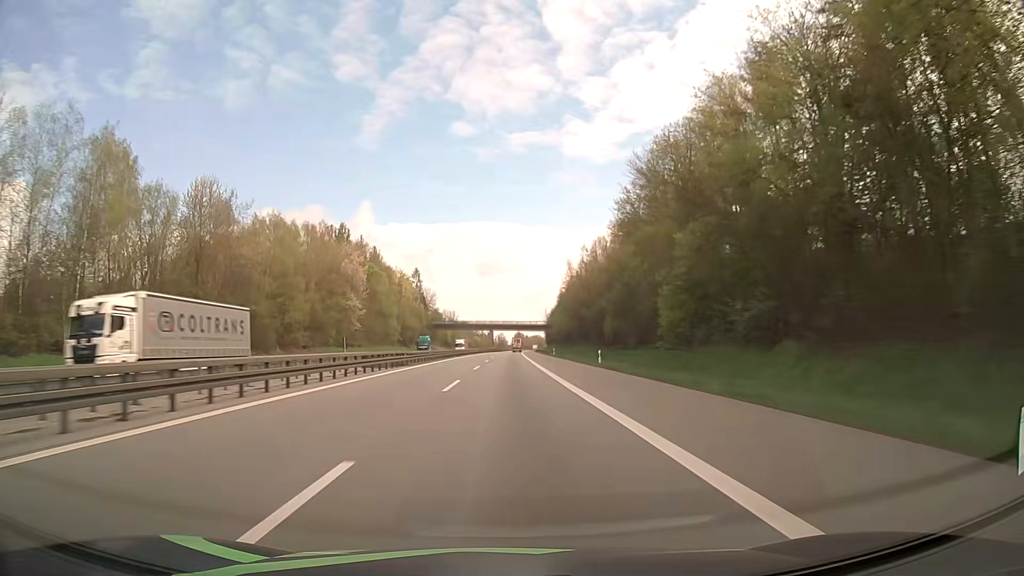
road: motorway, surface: asphalt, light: Day
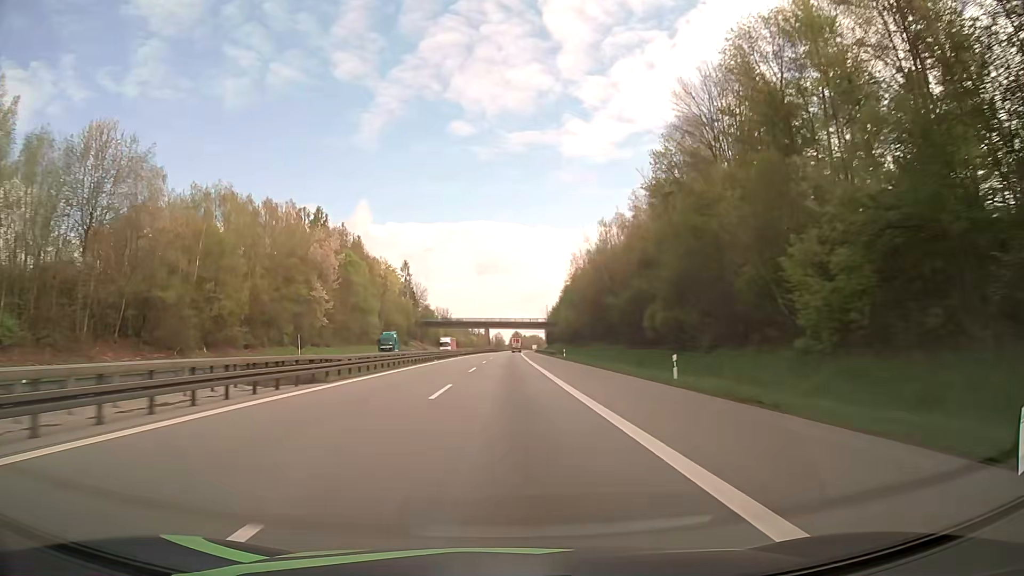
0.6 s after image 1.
(0.0, +20.8) m; 0°
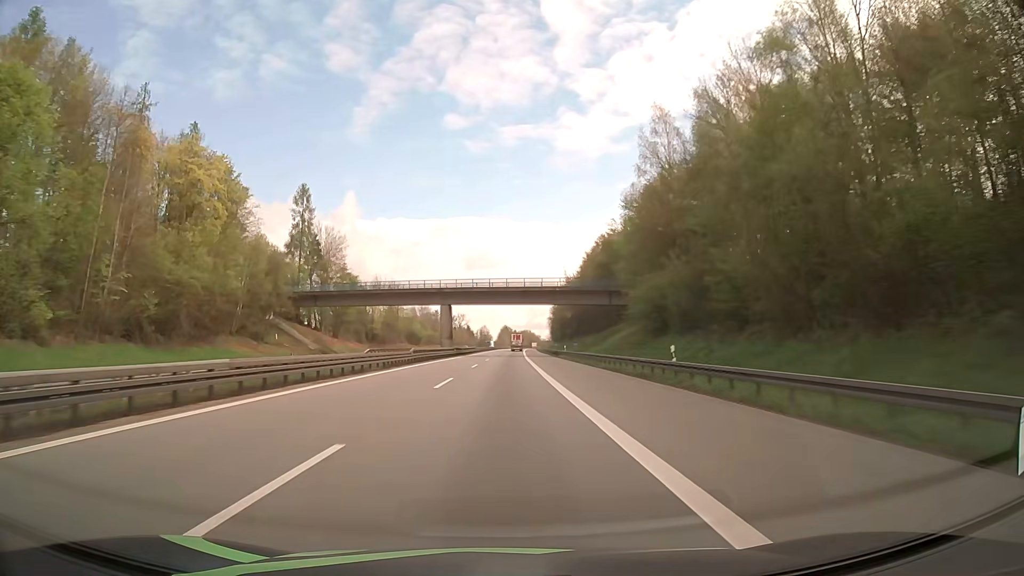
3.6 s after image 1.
(+0.9, +104.6) m; +1°
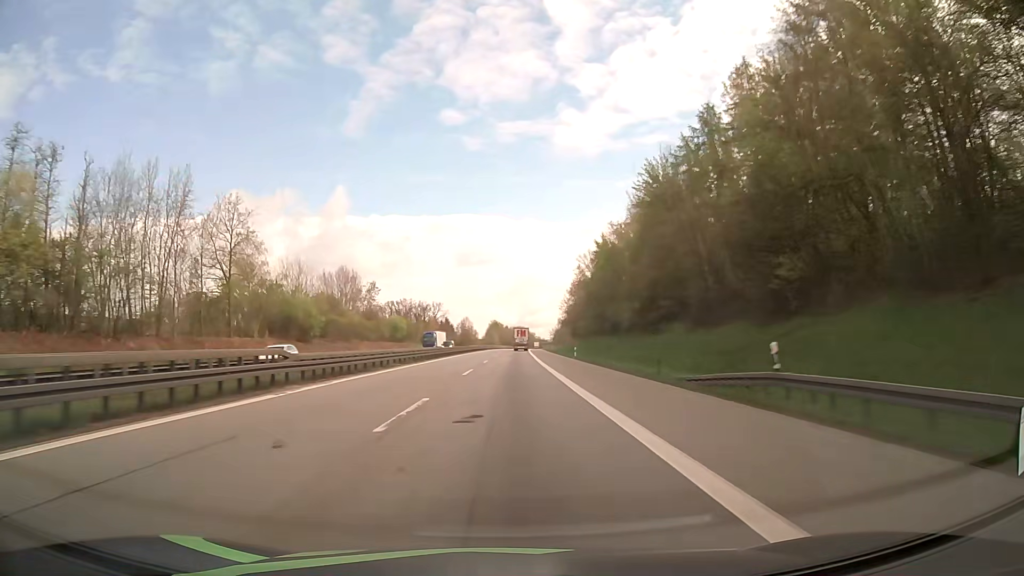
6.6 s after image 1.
(+0.9, +105.4) m; +1°
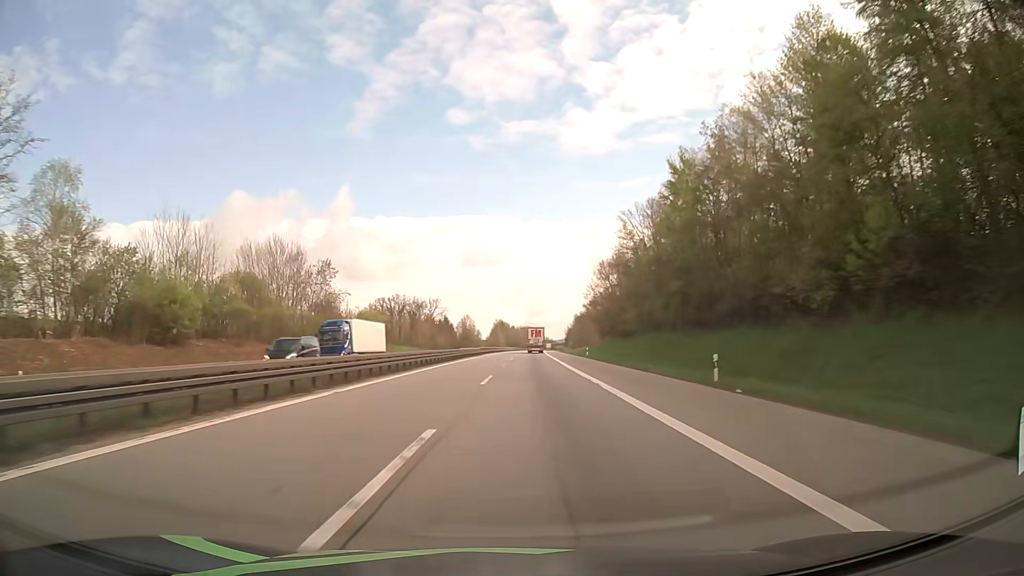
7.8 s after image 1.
(-0.1, +42.0) m; 0°
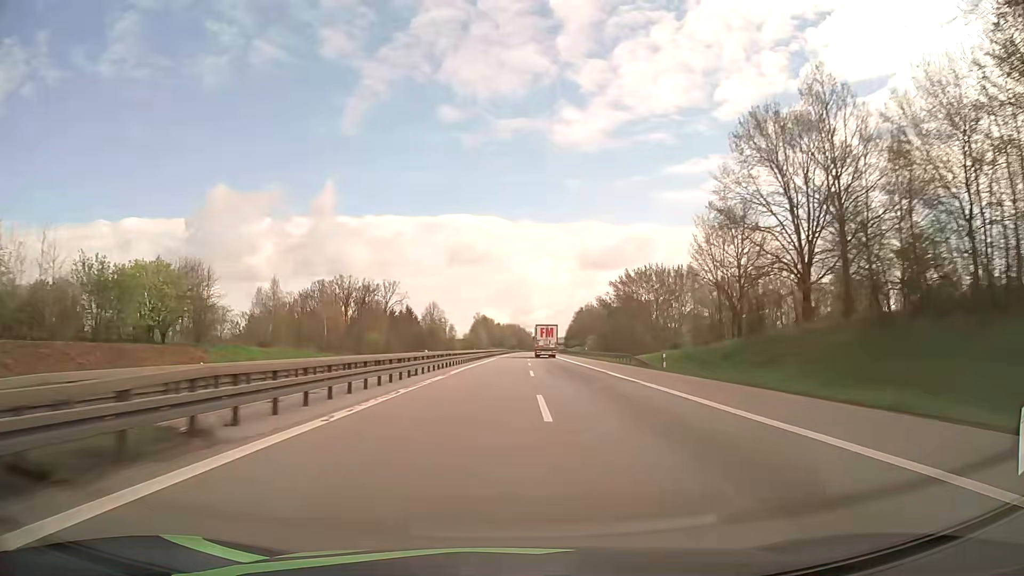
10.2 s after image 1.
(+0.8, +83.4) m; +1°
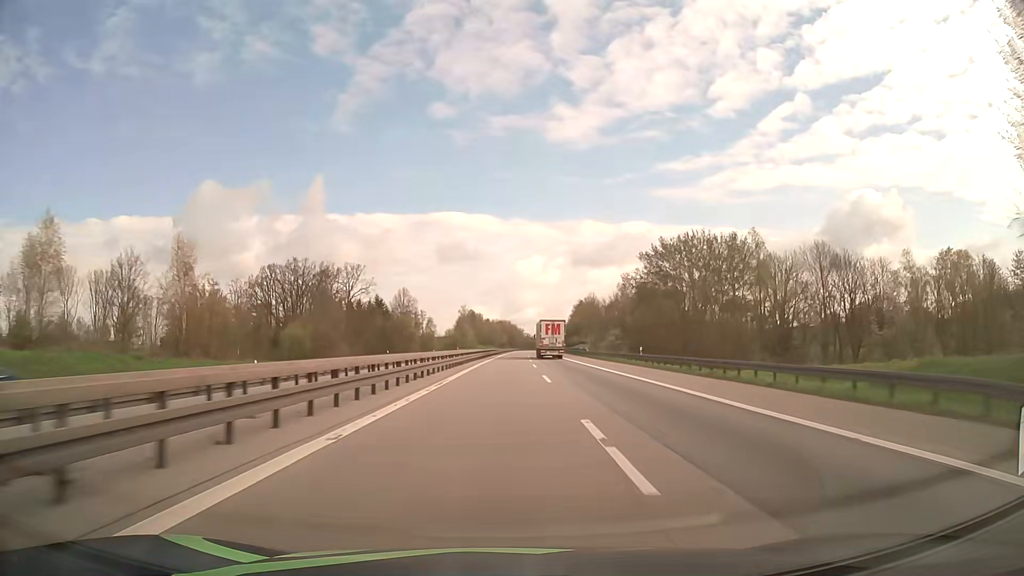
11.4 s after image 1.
(+0.2, +41.7) m; +1°
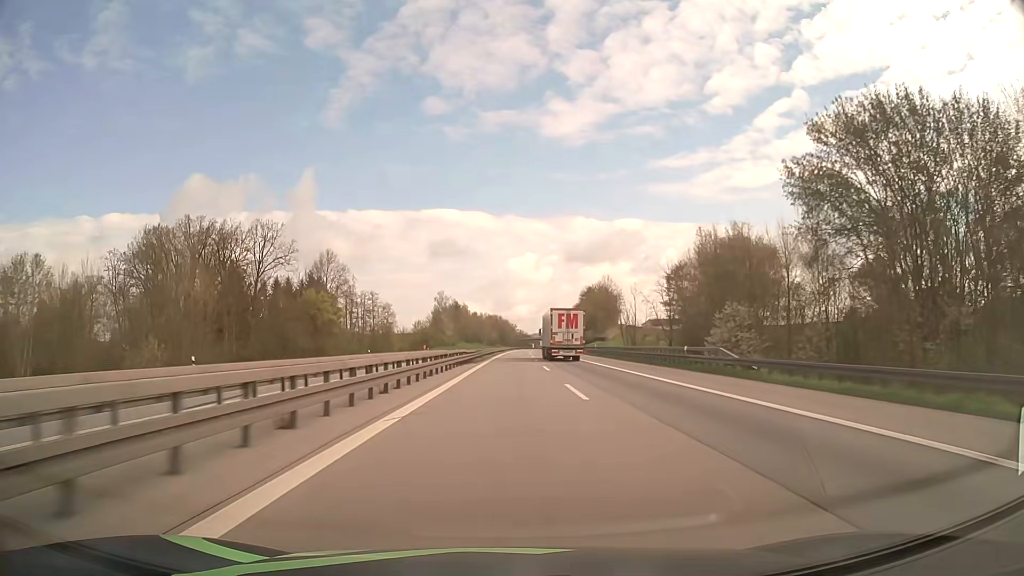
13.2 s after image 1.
(+0.7, +62.6) m; +1°
(0, +10) (0, +20) (0, +30) (0, +40) (0, +50) (0, +60) (+1, +70) (+1, +80) (+1, +90) (+1, +100) m
